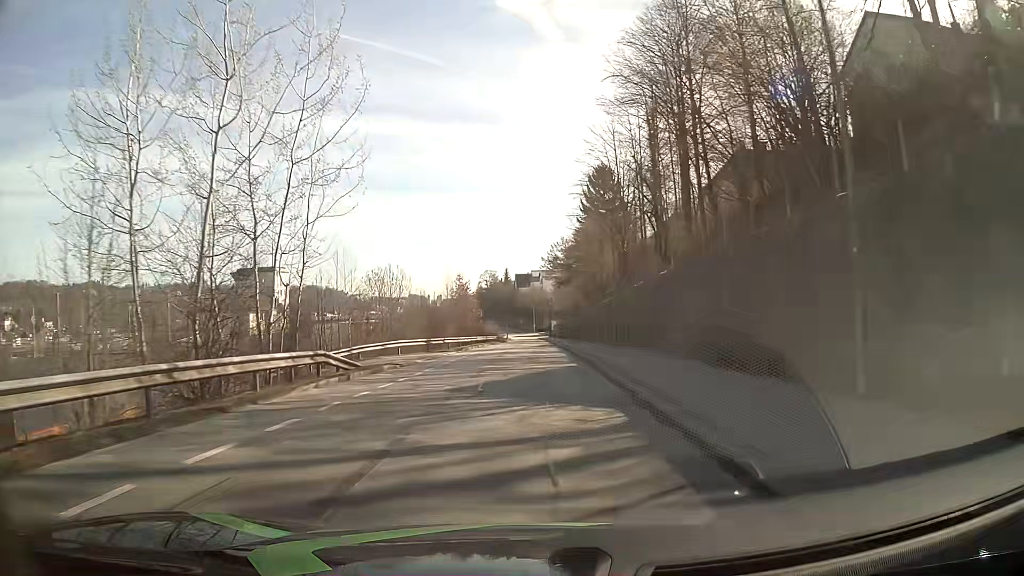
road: residential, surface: asphalt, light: Day
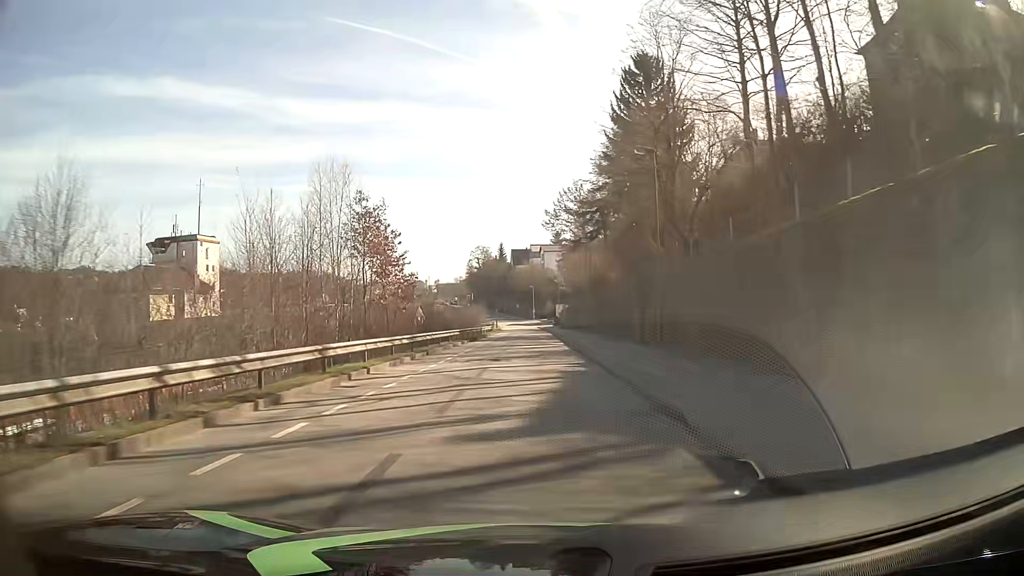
(-0.2, +42.9) m; 0°
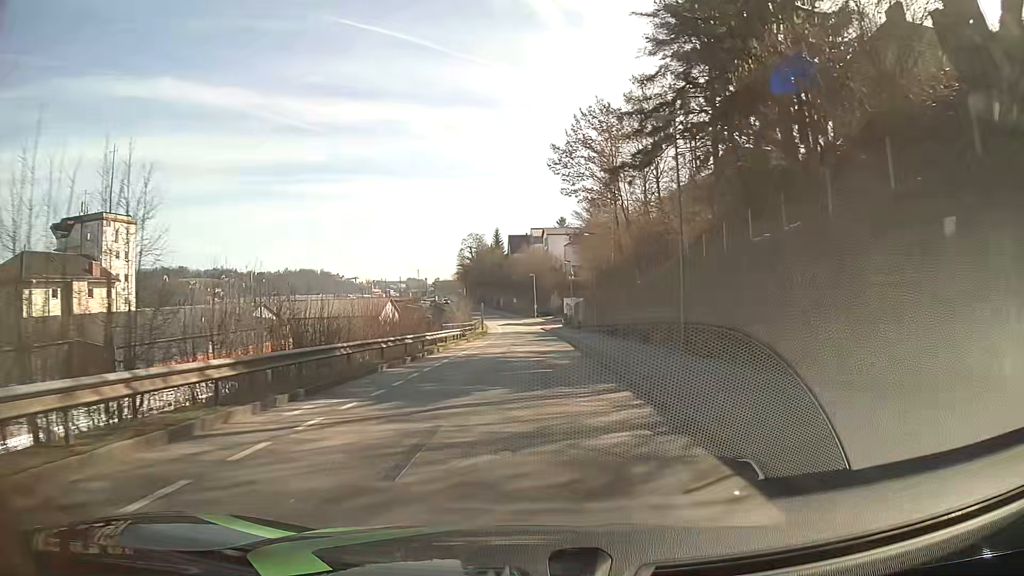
(+0.1, +34.1) m; 0°
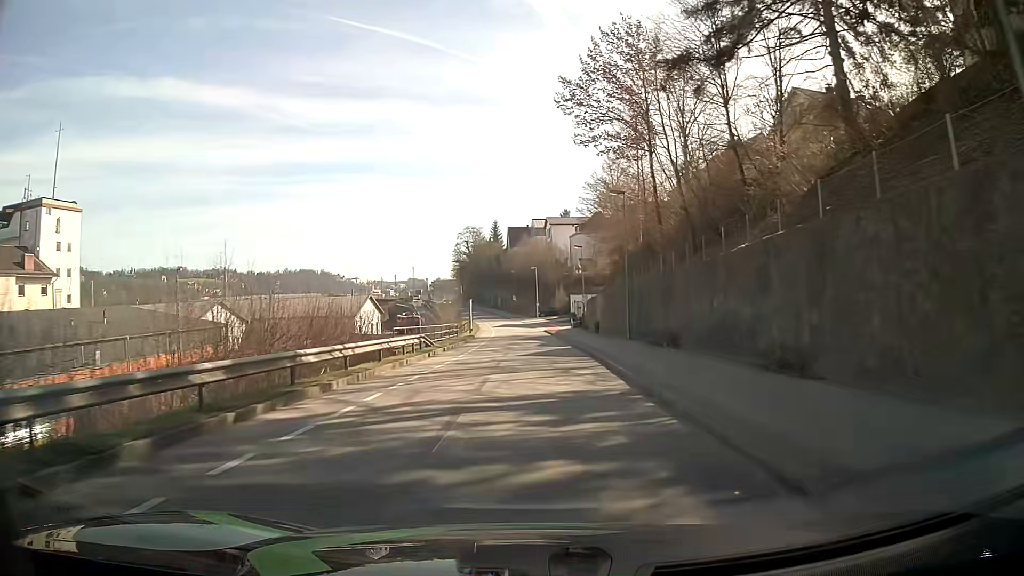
(+0.1, +16.9) m; 0°
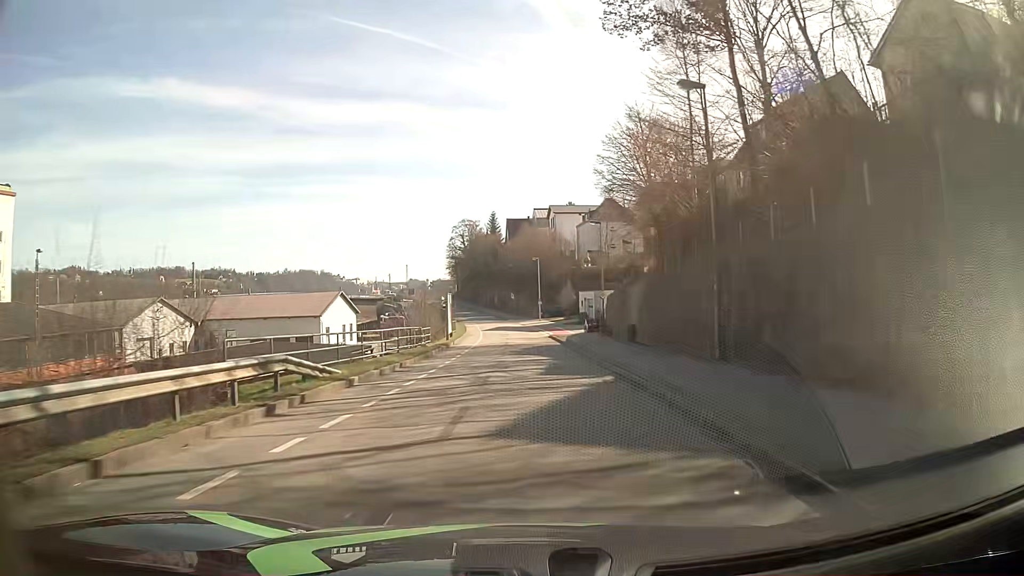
(-0.1, +17.0) m; 0°
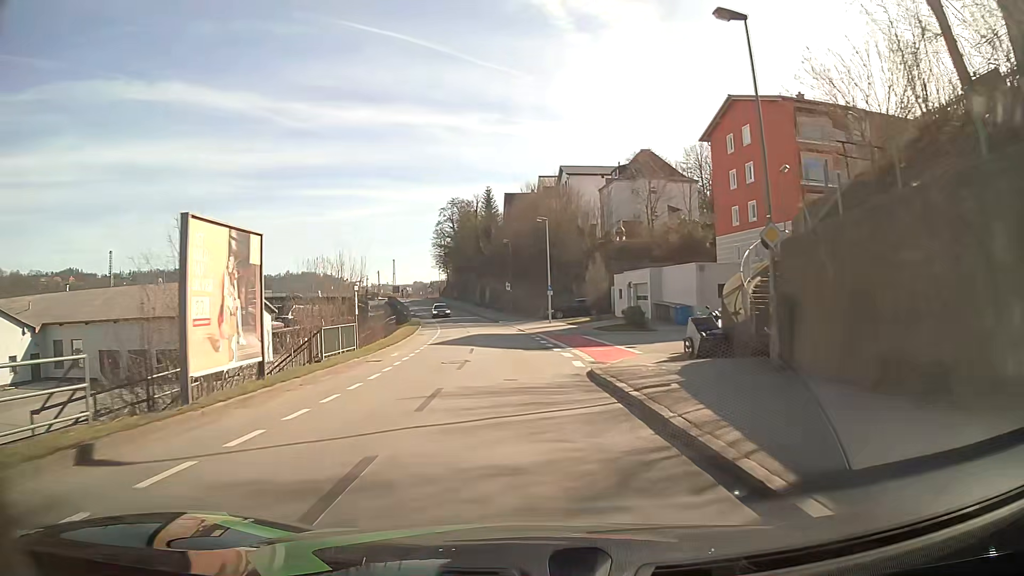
(0.0, +34.3) m; 0°
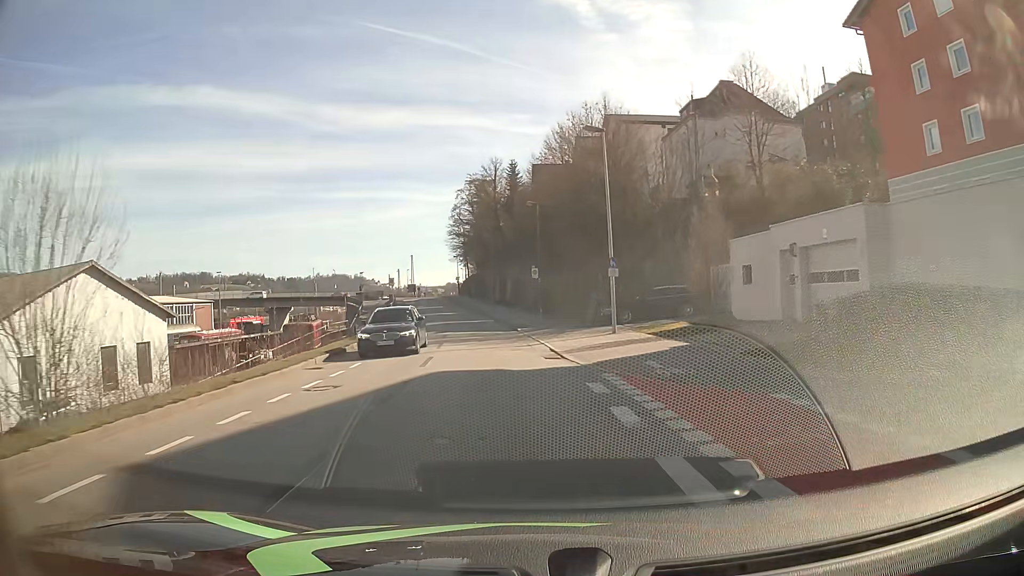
(-0.4, +25.0) m; -3°
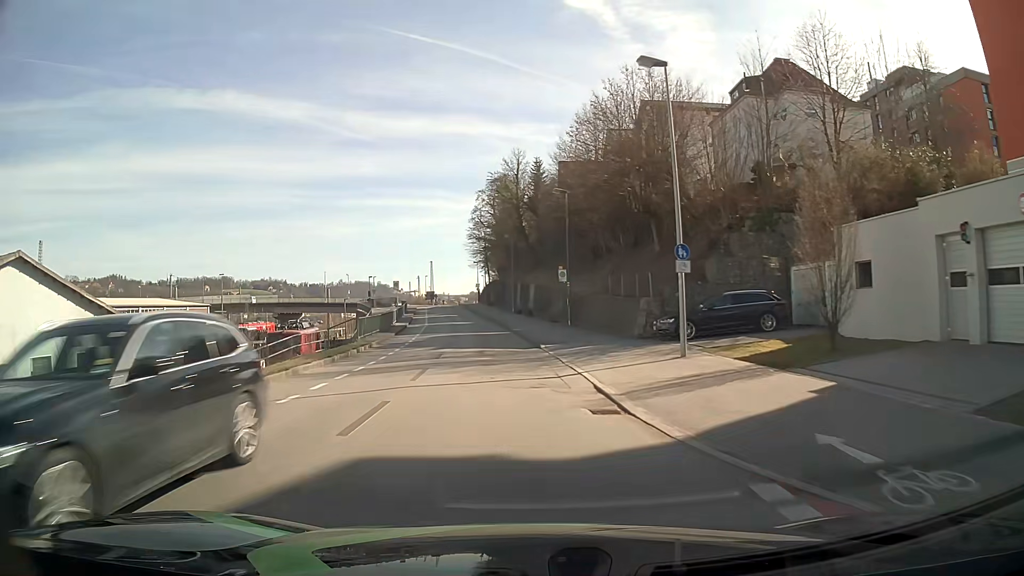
(-0.1, +8.2) m; -2°
(0, +10) (-1, +20) (-2, +30) (-3, +40) (-4, +50) (-6, +60) (-7, +70) (-9, +79) (-11, +89) (-12, +99) m
